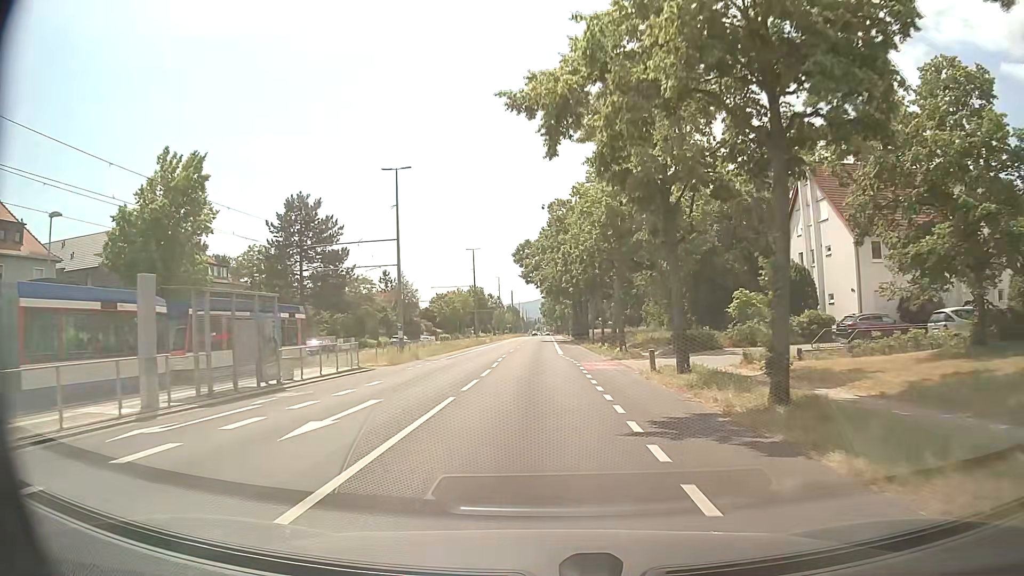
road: tertiary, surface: asphalt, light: Day
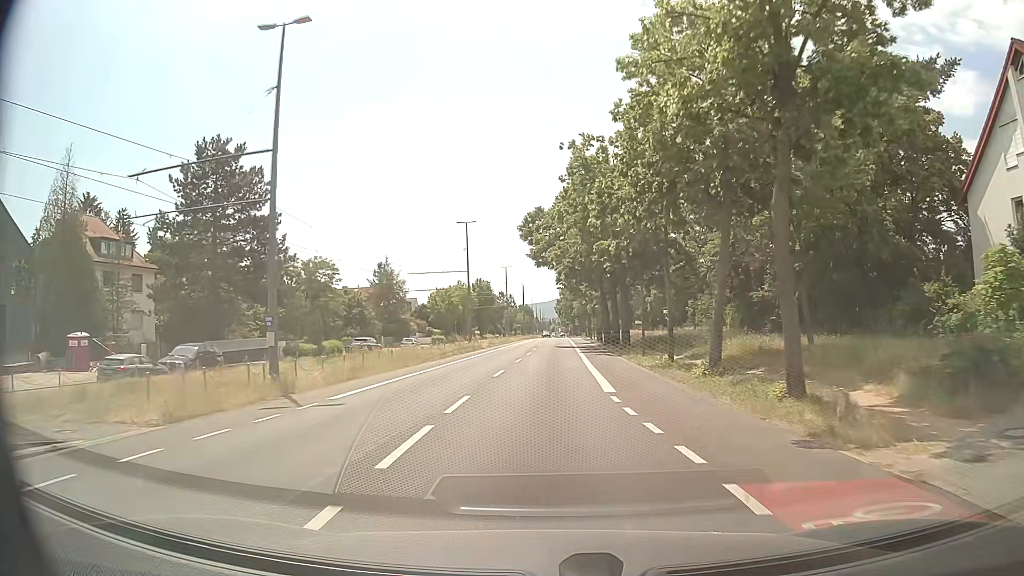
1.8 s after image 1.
(-0.1, +22.1) m; -1°
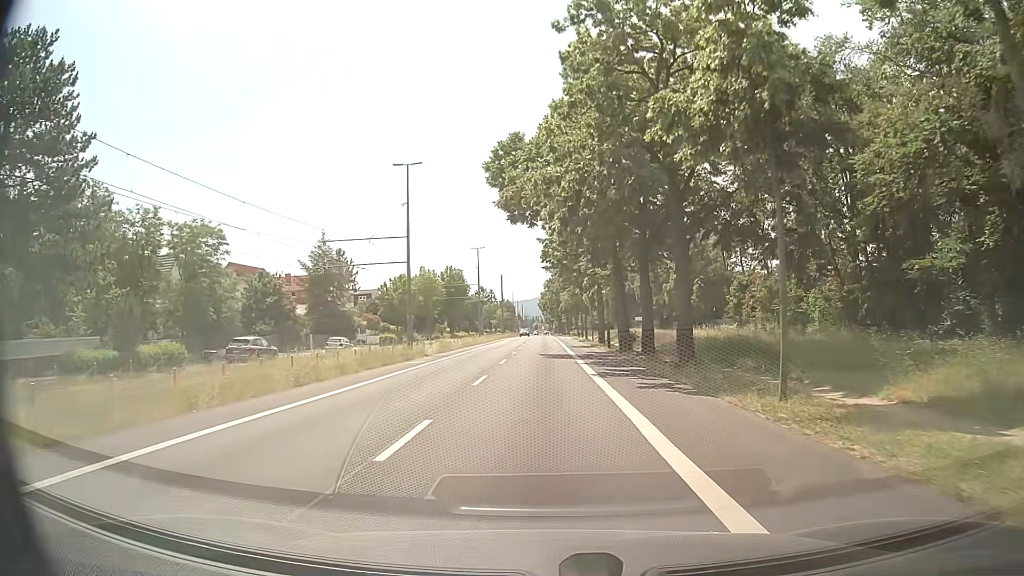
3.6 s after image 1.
(+0.2, +22.3) m; +1°
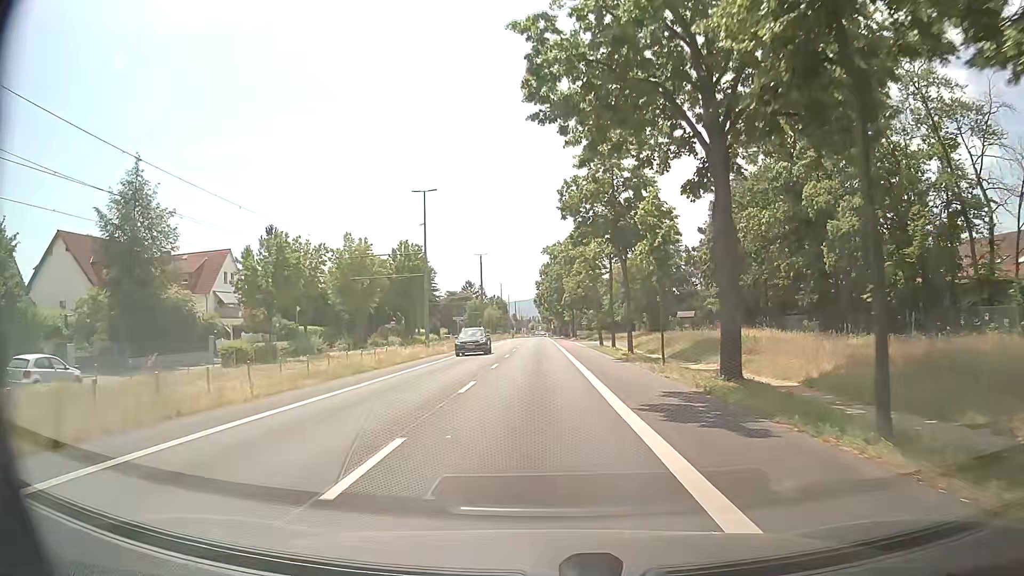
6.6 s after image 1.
(+0.3, +37.5) m; 0°
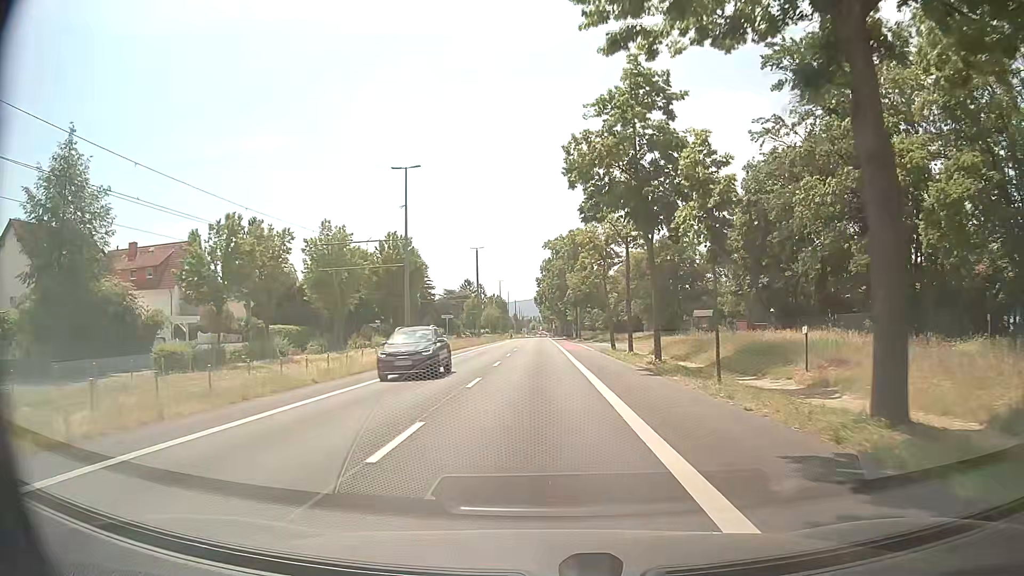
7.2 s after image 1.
(0.0, +7.5) m; 0°
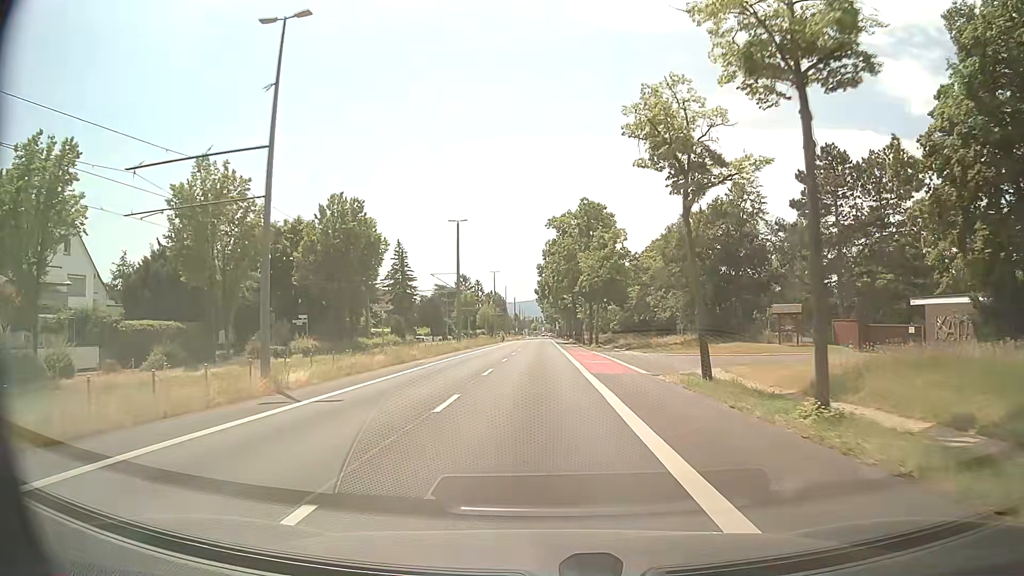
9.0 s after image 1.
(+0.1, +22.7) m; 0°
